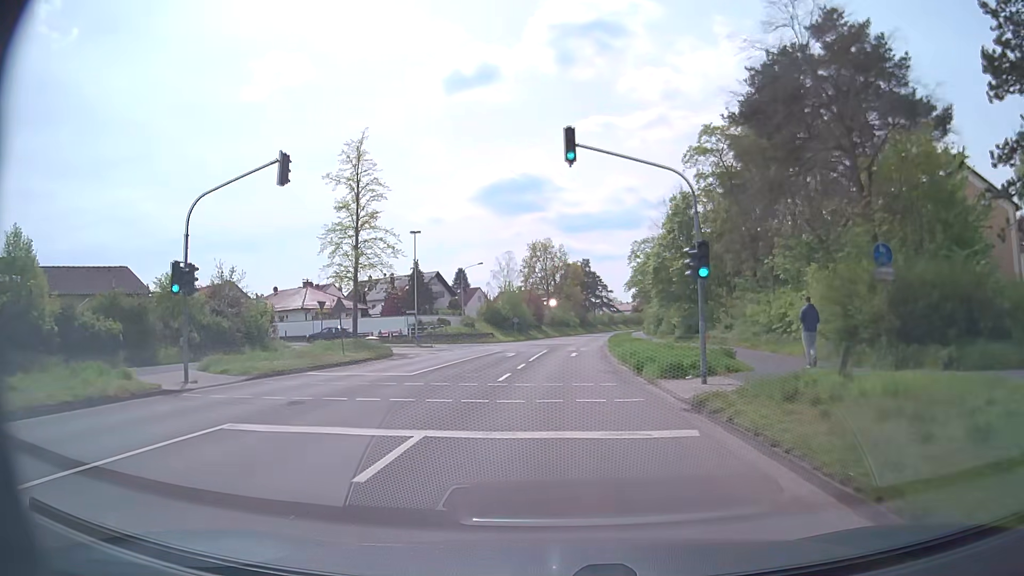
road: secondary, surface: asphalt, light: Day
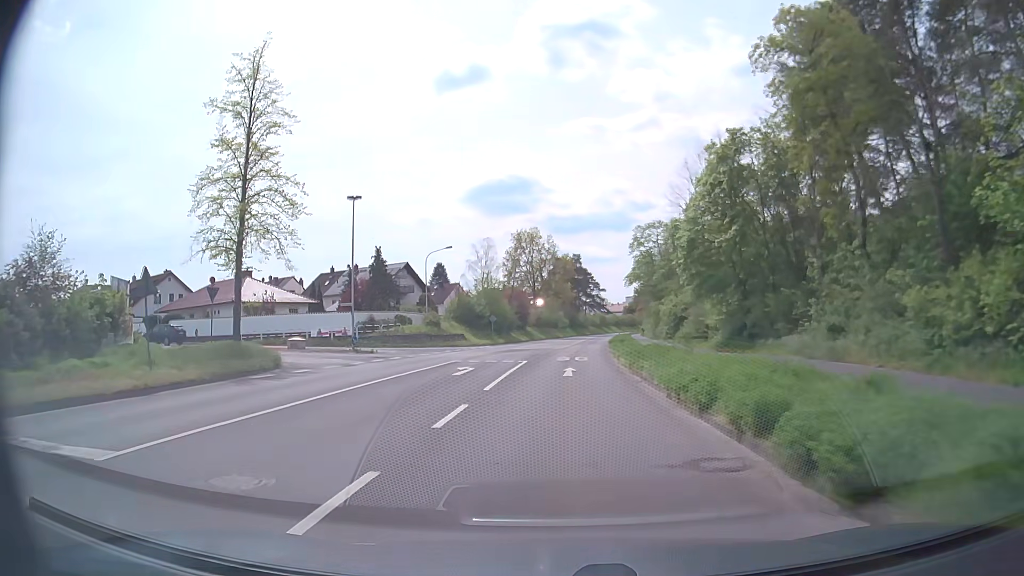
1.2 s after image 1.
(+0.1, +15.1) m; +1°
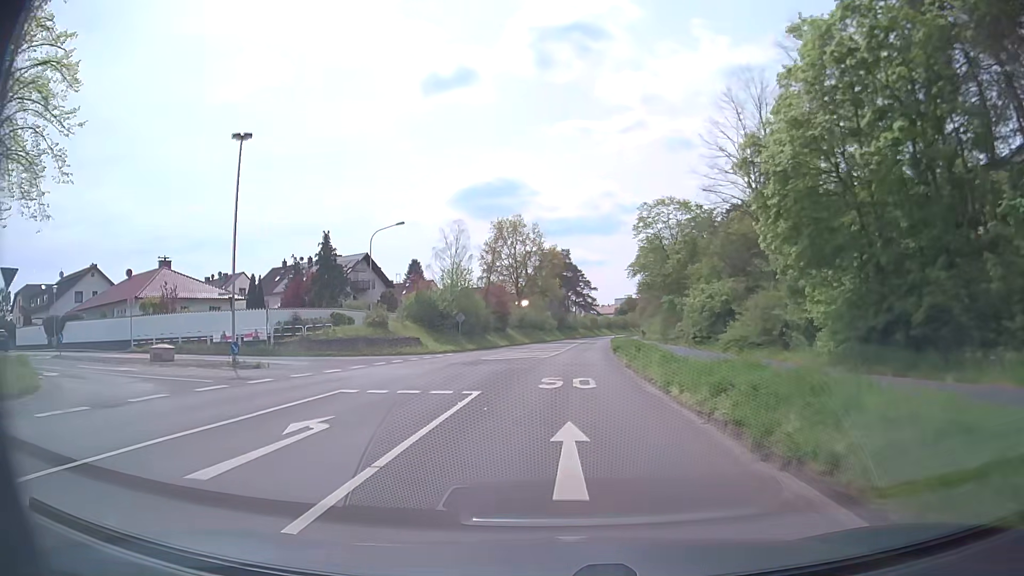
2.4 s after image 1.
(+0.2, +15.1) m; +1°
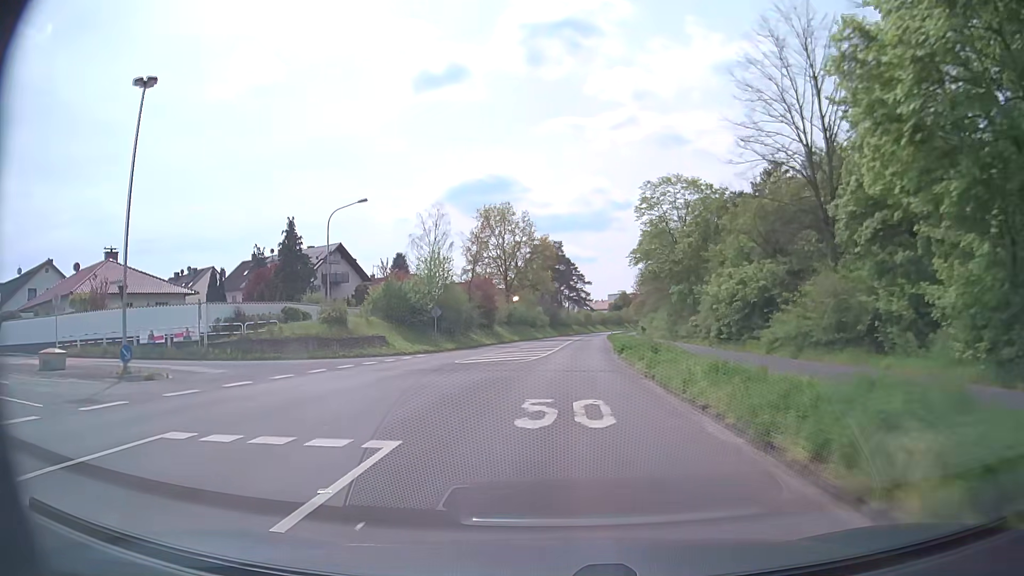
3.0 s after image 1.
(0.0, +7.5) m; 0°
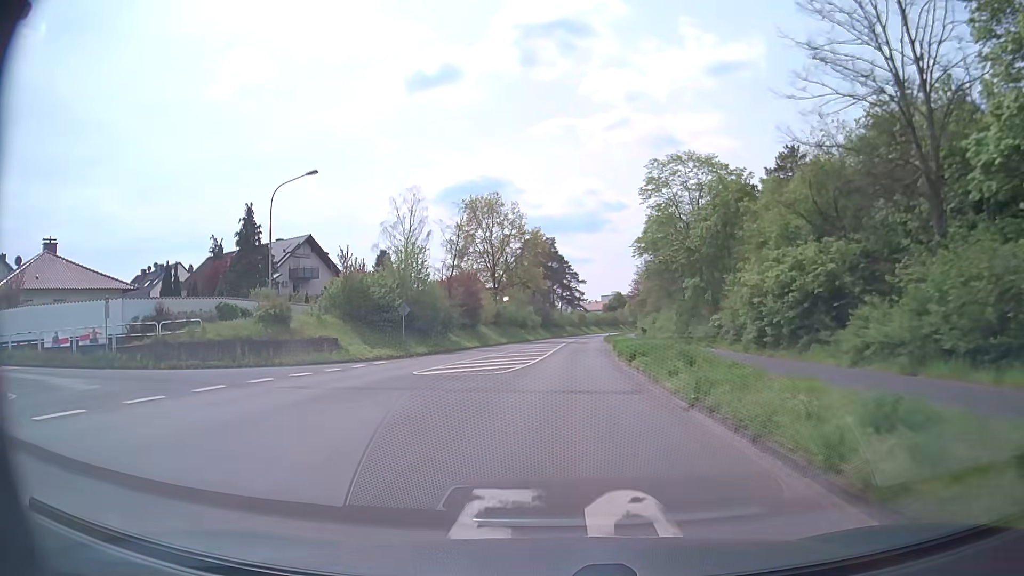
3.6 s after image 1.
(+0.1, +7.6) m; +1°
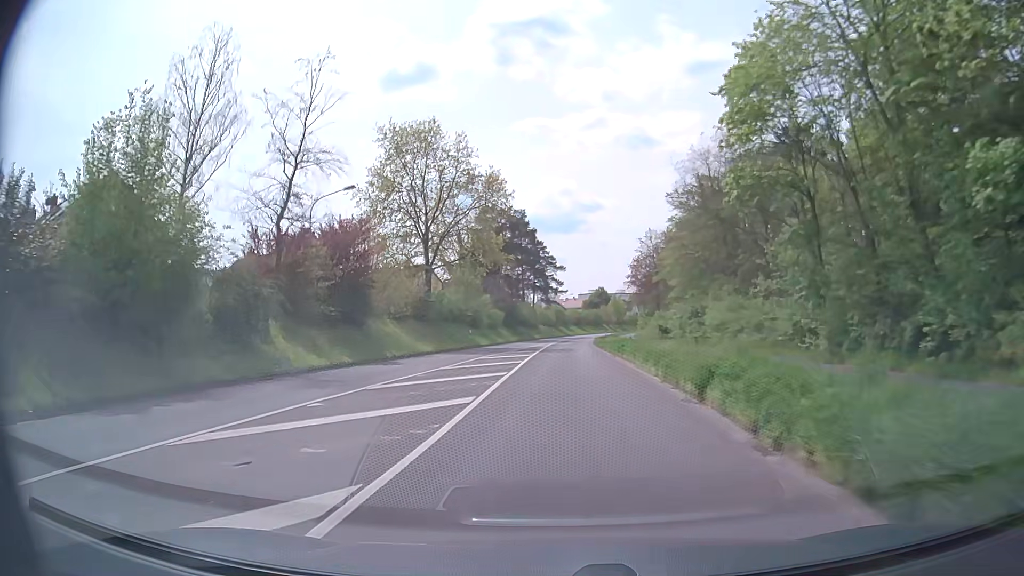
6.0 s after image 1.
(+0.5, +30.6) m; +2°
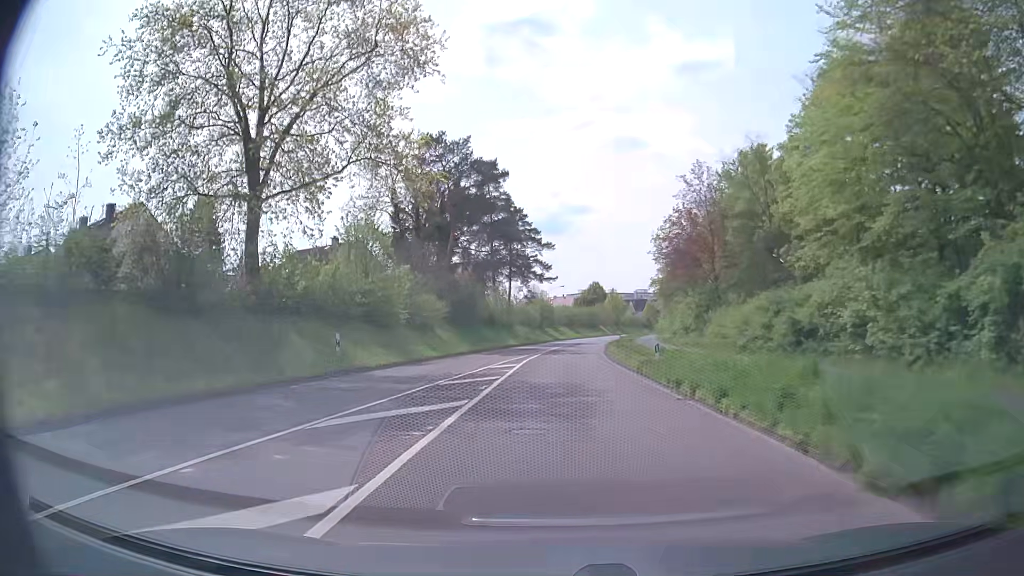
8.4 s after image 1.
(+0.1, +31.0) m; +1°
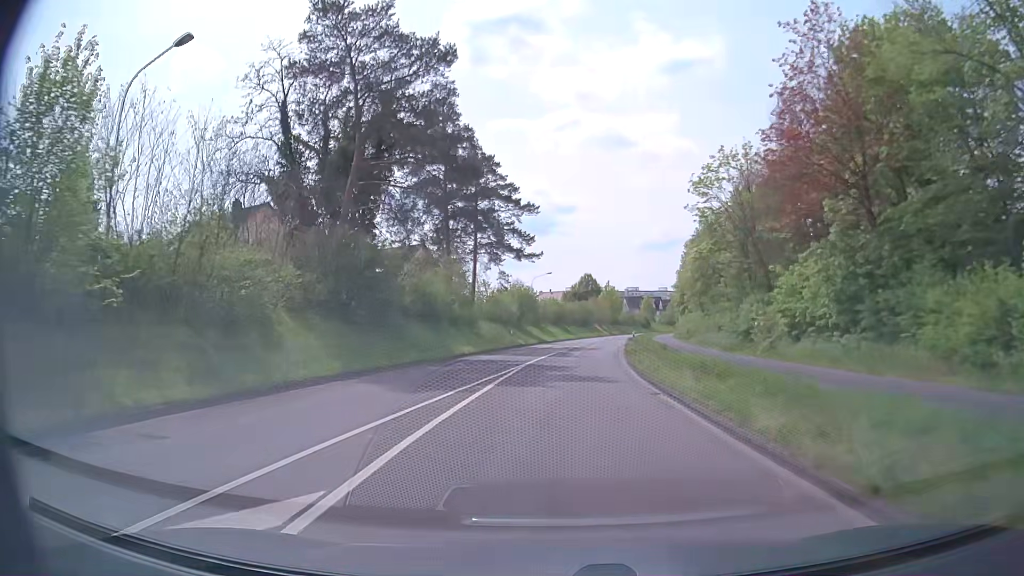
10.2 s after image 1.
(+0.1, +22.9) m; +1°
